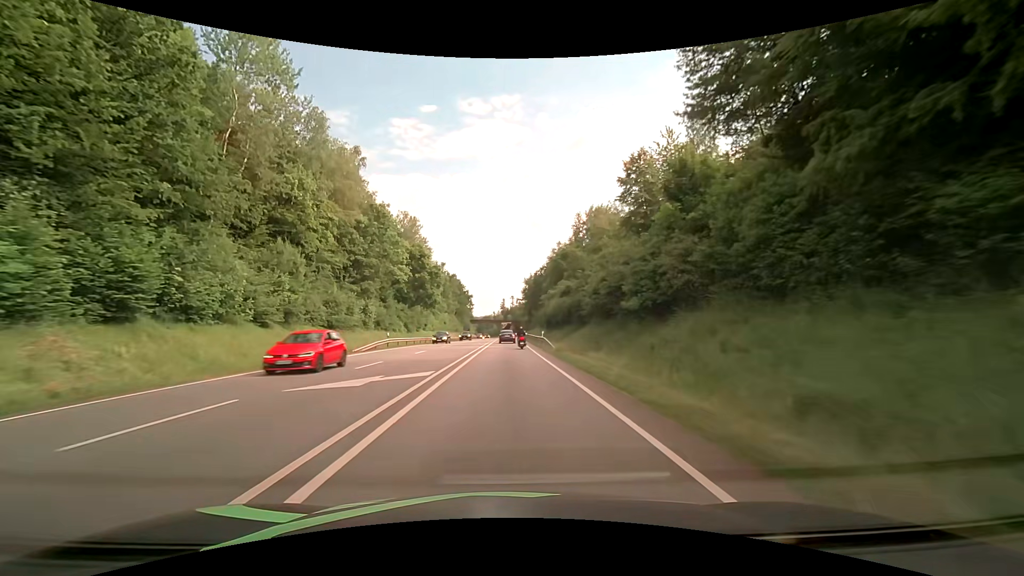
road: primary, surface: asphalt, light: Day
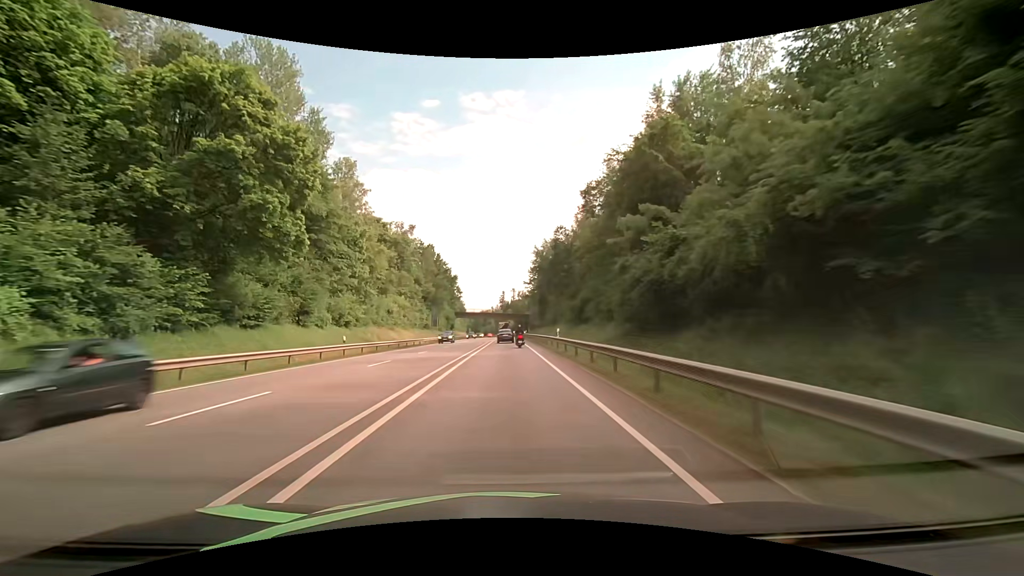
(-0.5, +59.0) m; -1°
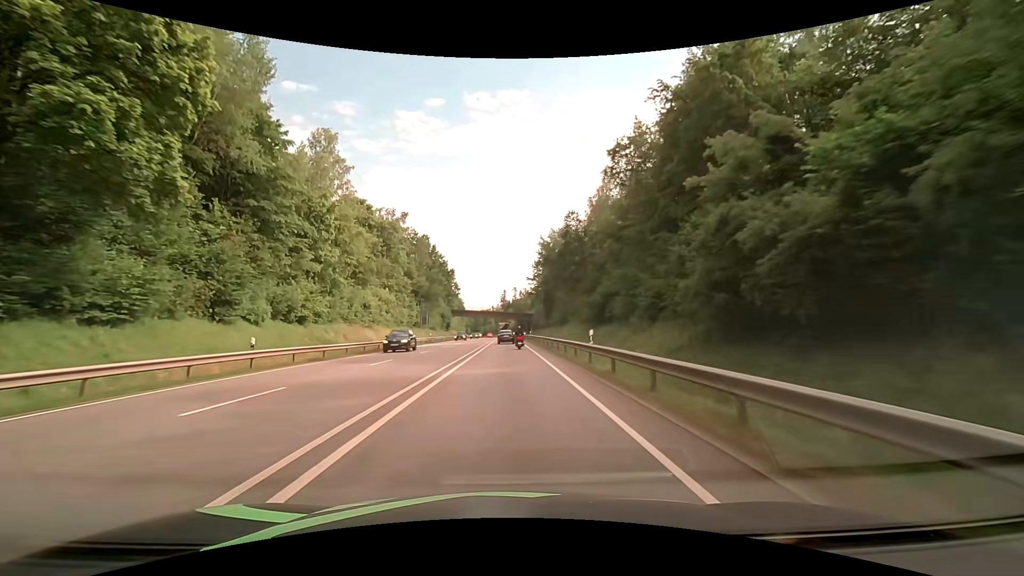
(+0.1, +11.6) m; 0°
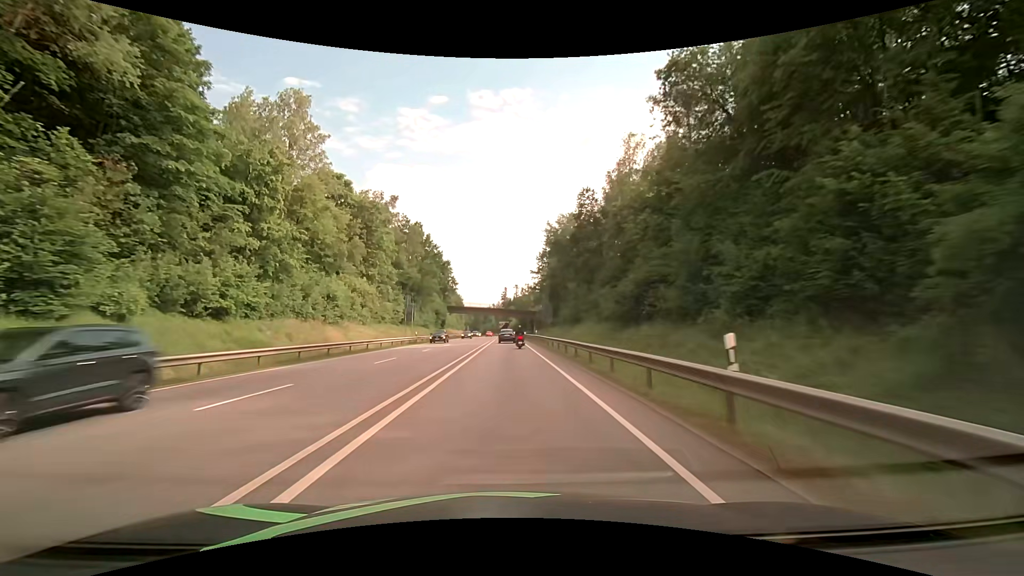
(0.0, +11.6) m; 0°
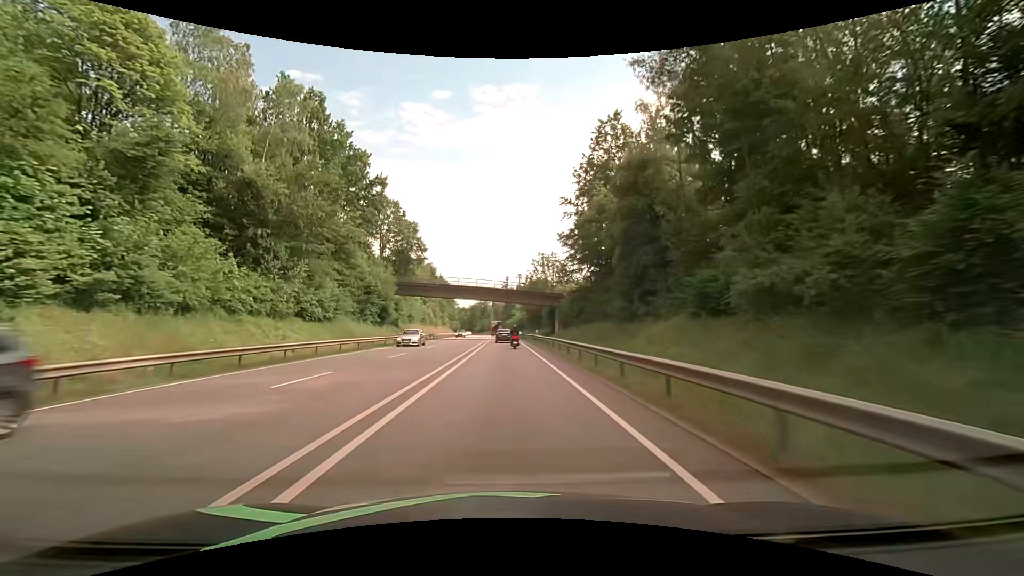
(-0.1, +57.4) m; 0°
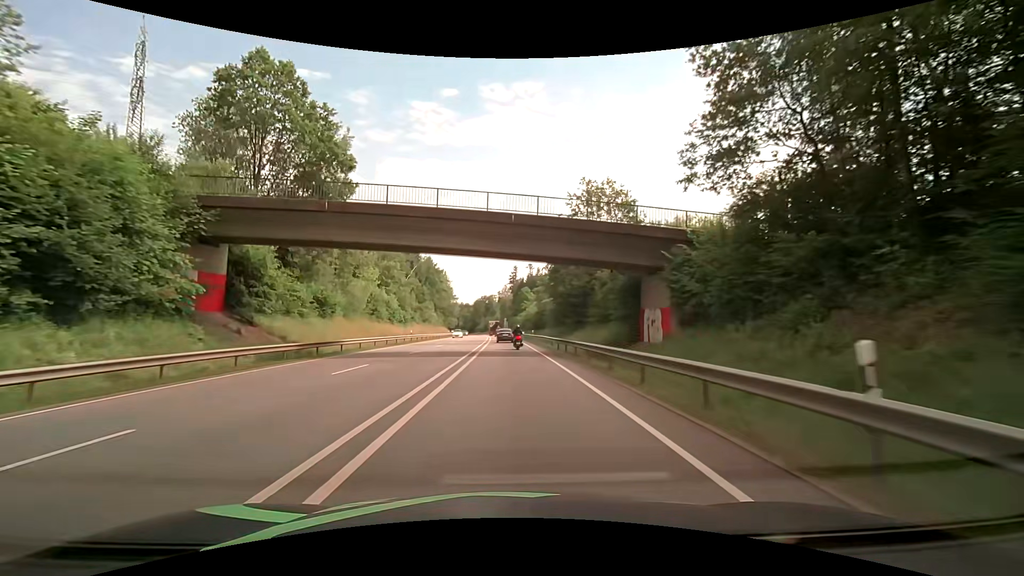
(-0.5, +45.1) m; -1°
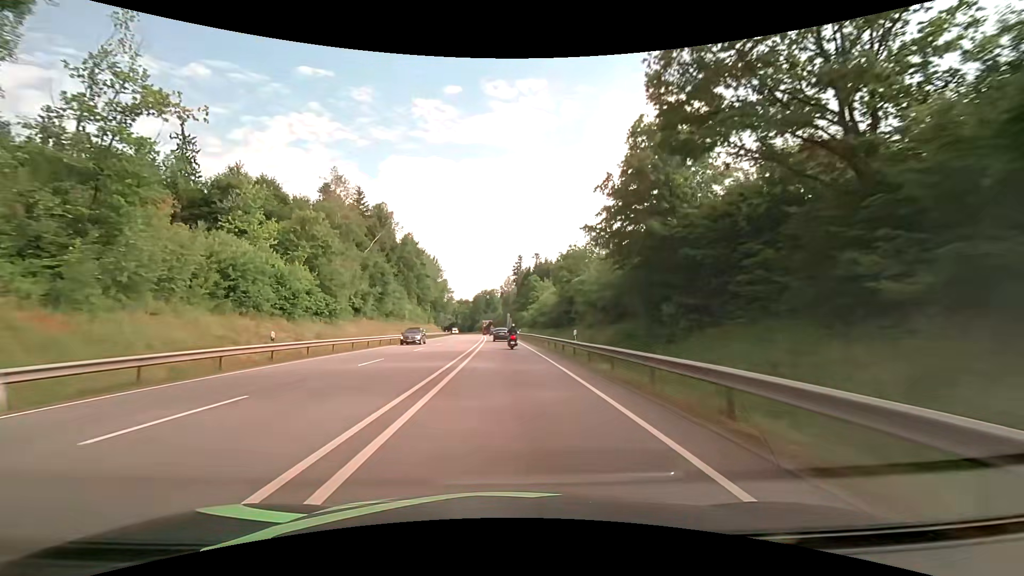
(+0.1, +33.1) m; 0°
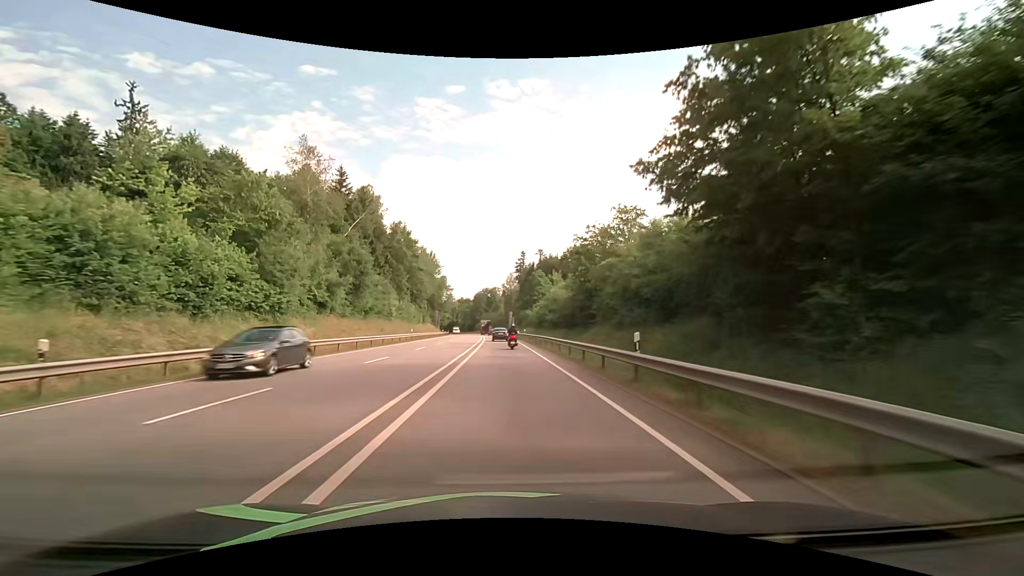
(0.0, +10.9) m; -1°
(0, +10) (0, +20) (0, +30) (0, +40) (-1, +50) (-1, +60) (-1, +70) (-2, +80) (-2, +90) (-3, +100) m
